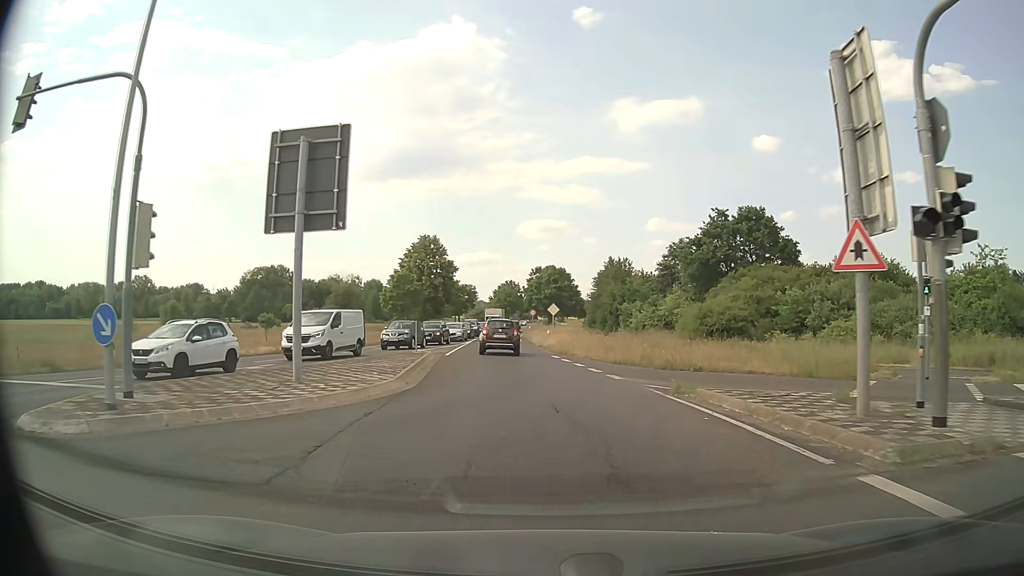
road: primary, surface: asphalt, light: Day
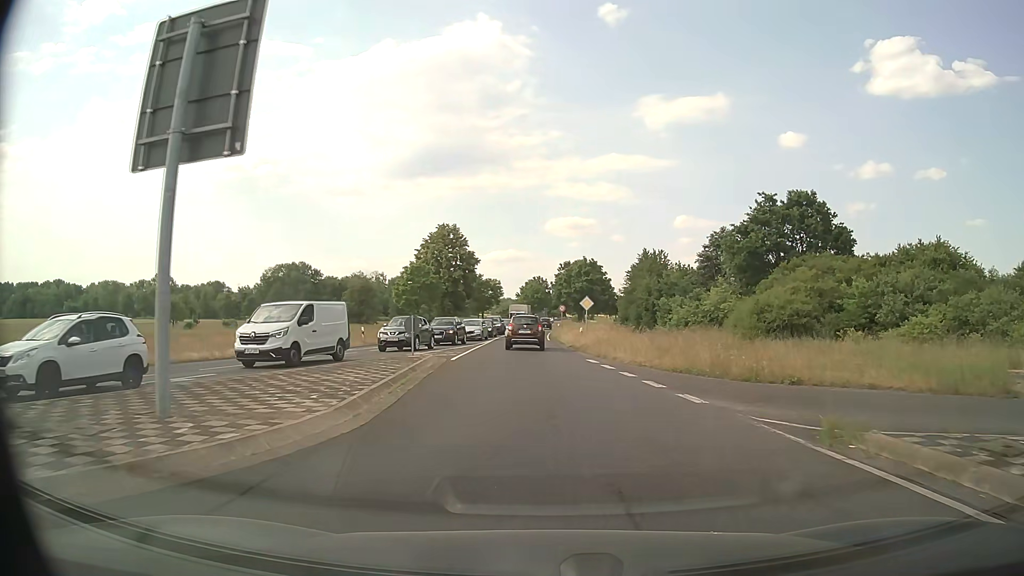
(-0.1, +6.7) m; -2°
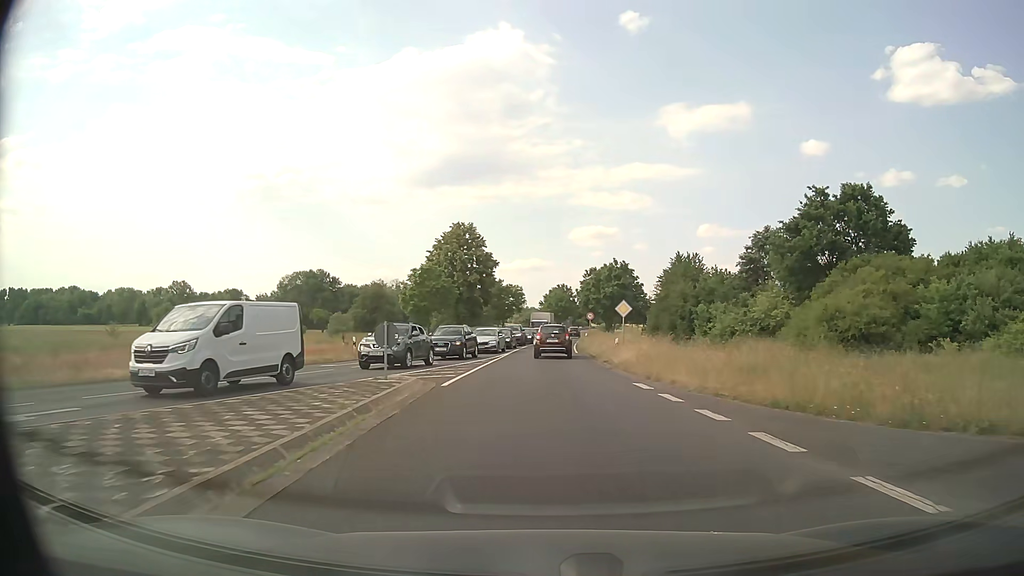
(-0.2, +6.9) m; -3°
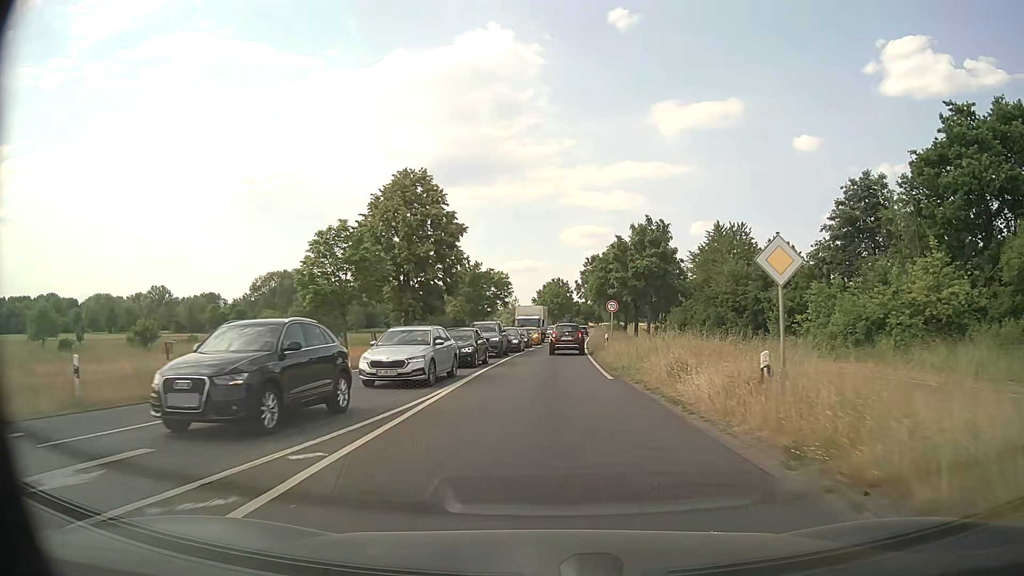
(0.0, +22.1) m; 0°
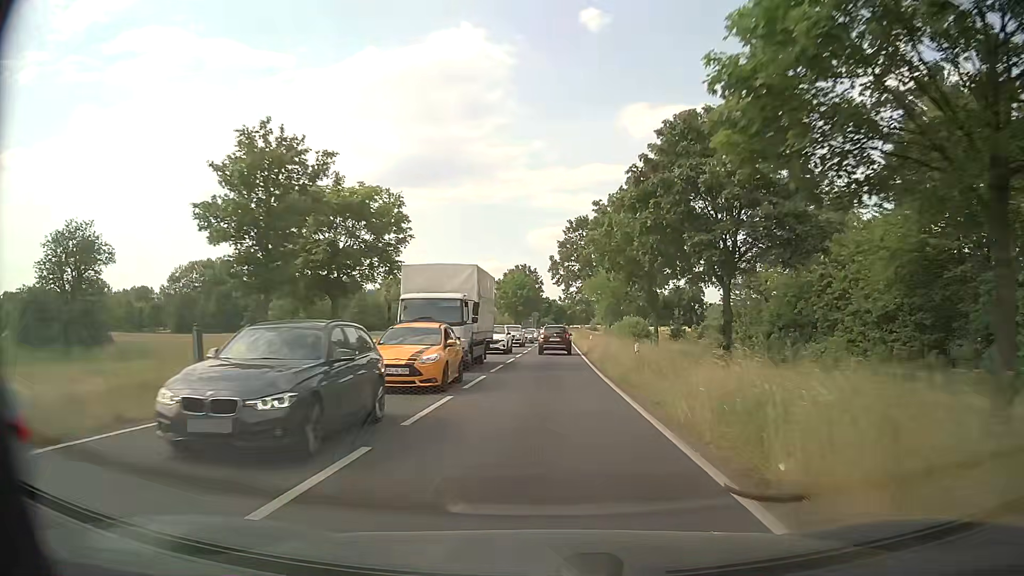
(+1.1, +40.8) m; +3°
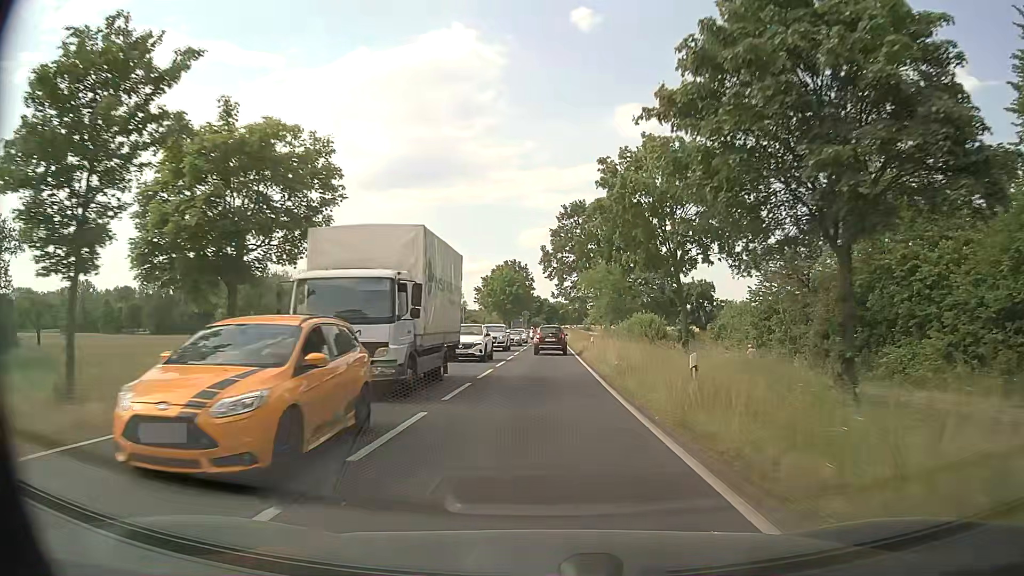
(+0.1, +8.7) m; +1°
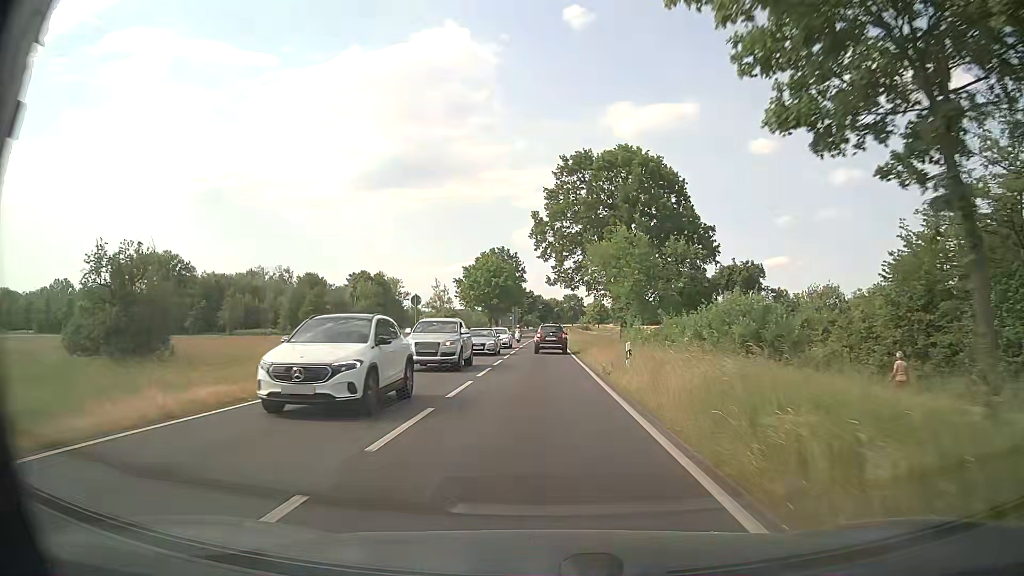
(+0.2, +17.9) m; 0°
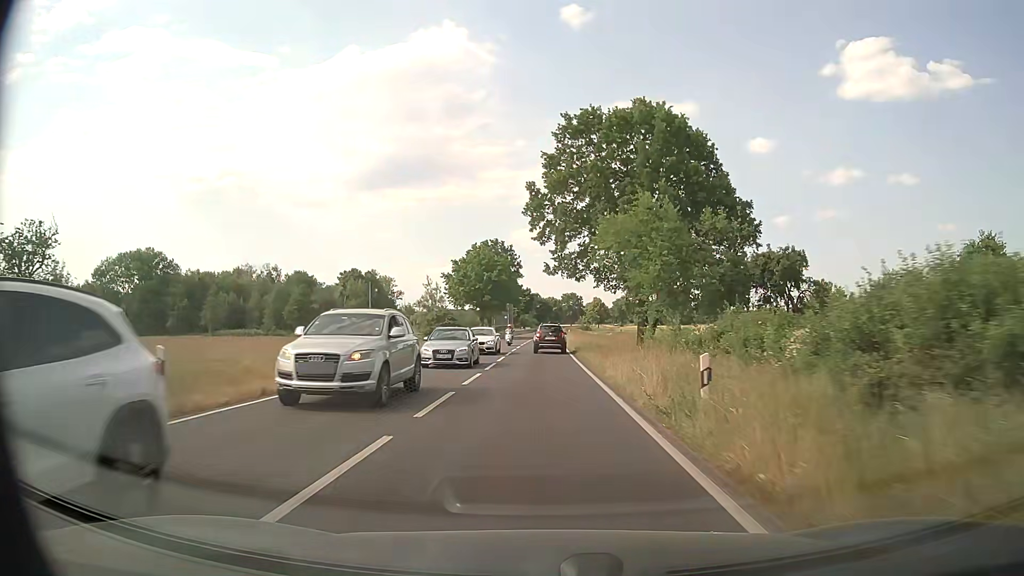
(0.0, +9.2) m; +1°
(0, +10) (0, +20) (0, +30) (0, +40) (0, +50) (0, +60) (0, +70) (0, +80) (0, +90) (0, +100) m
